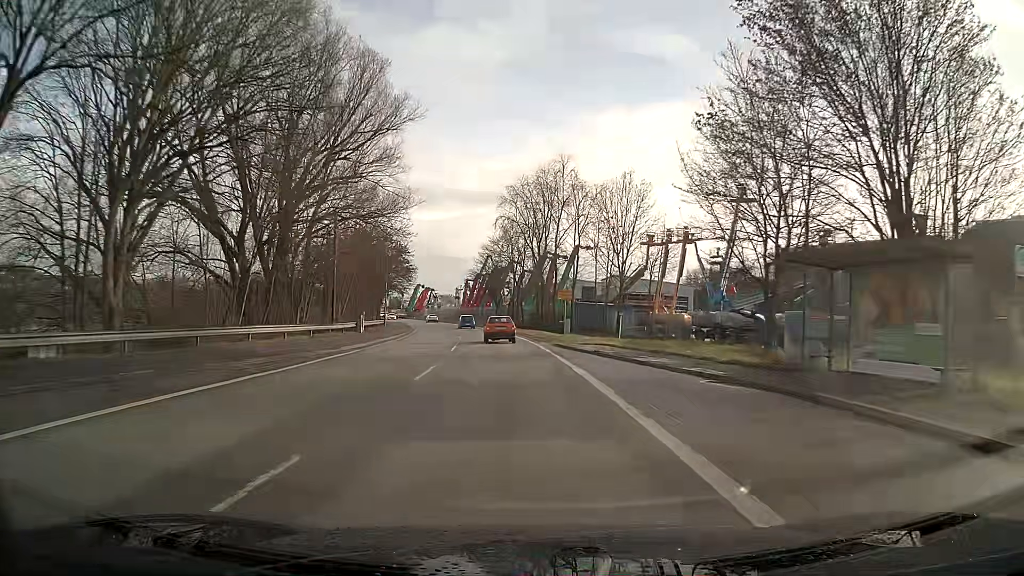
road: primary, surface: asphalt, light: Day
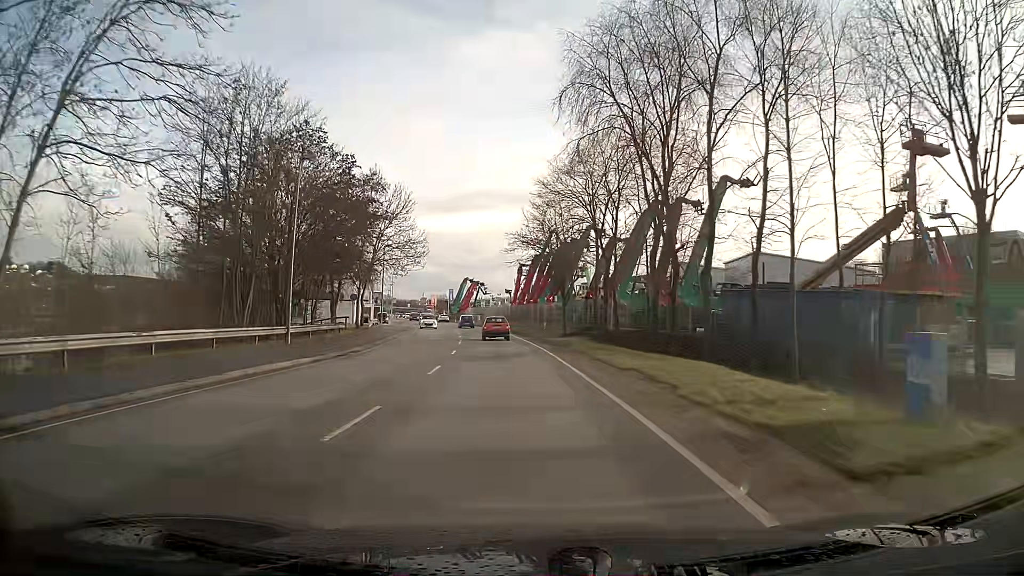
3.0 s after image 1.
(-2.2, +41.2) m; -6°
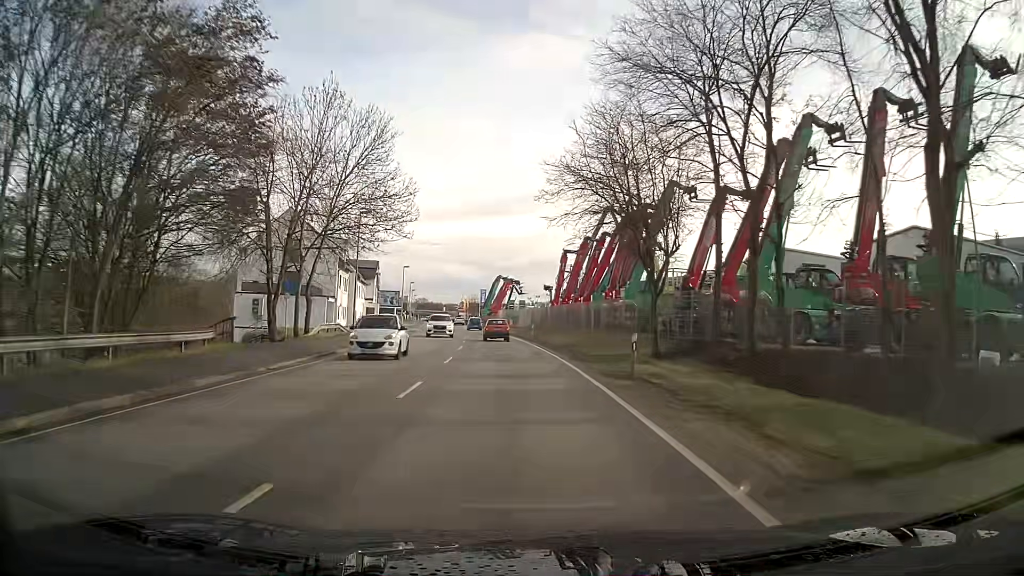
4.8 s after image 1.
(-0.7, +22.9) m; -3°
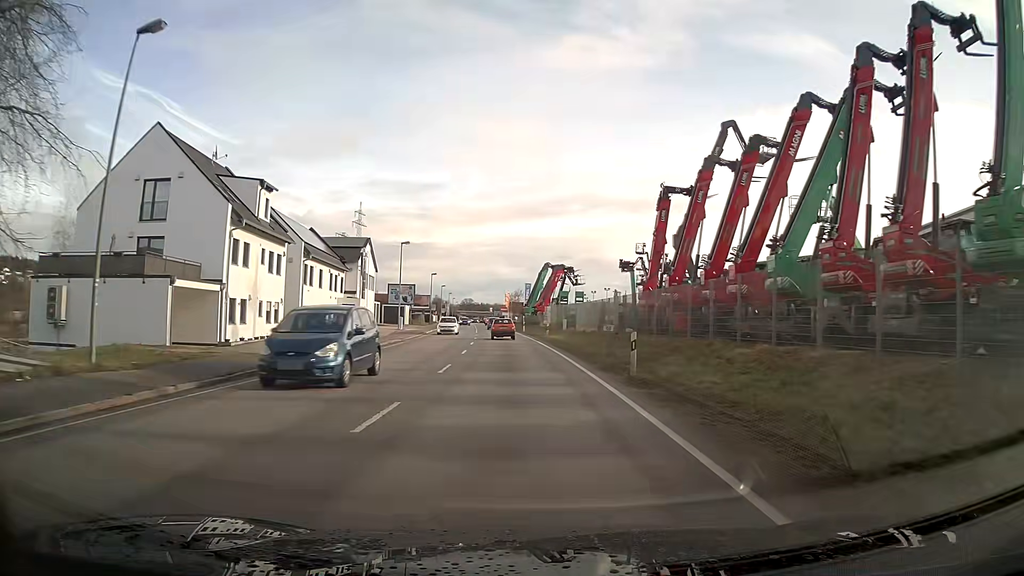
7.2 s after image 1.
(-0.9, +30.9) m; -3°
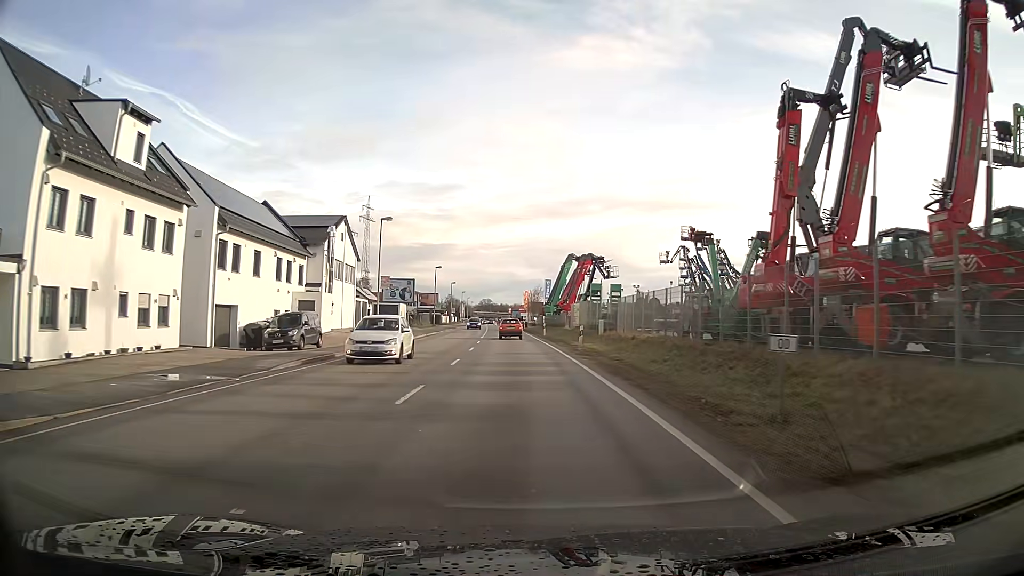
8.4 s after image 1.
(-0.3, +15.5) m; -2°
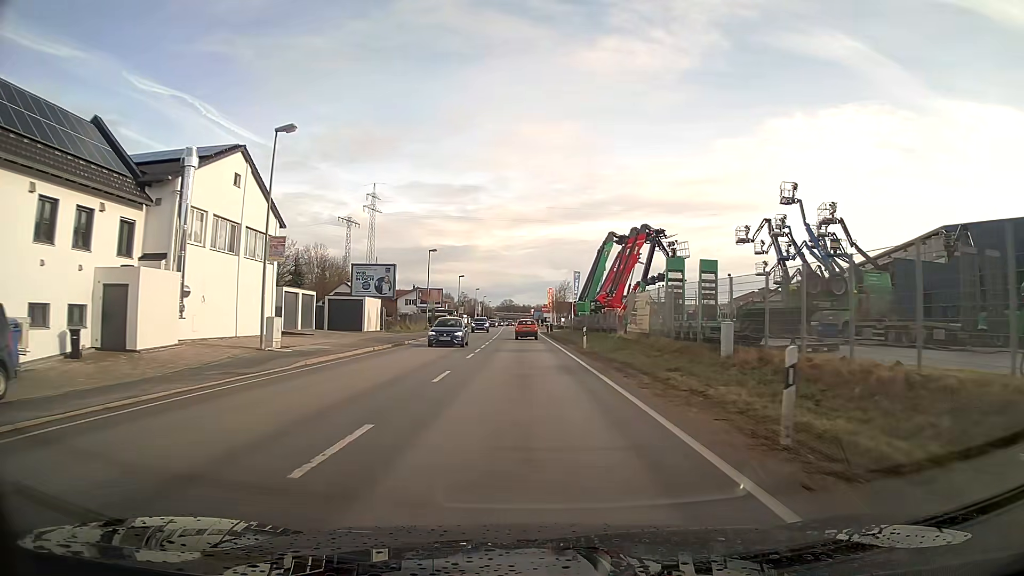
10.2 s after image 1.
(-0.4, +23.2) m; -2°
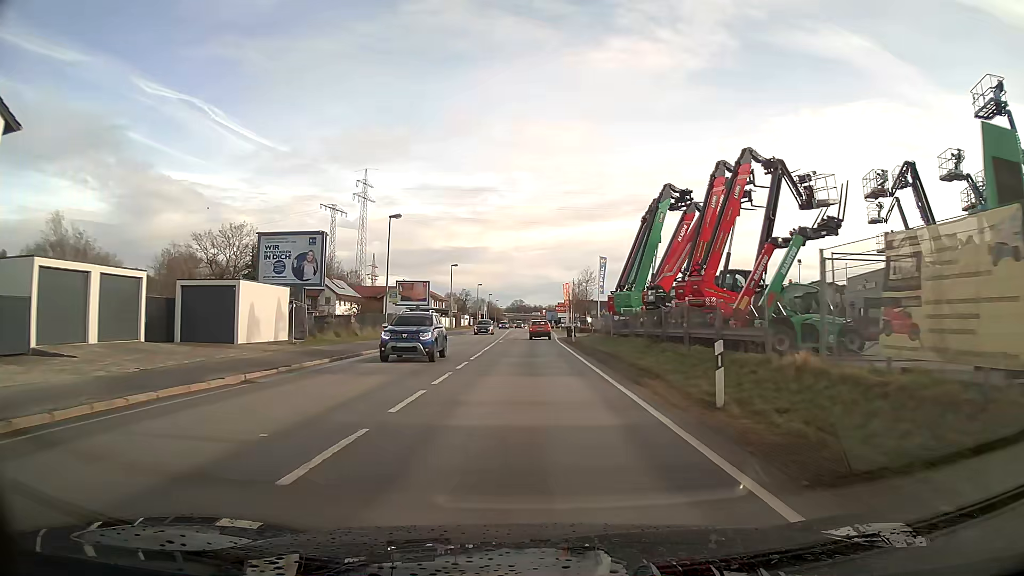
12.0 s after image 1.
(-0.3, +22.9) m; -1°
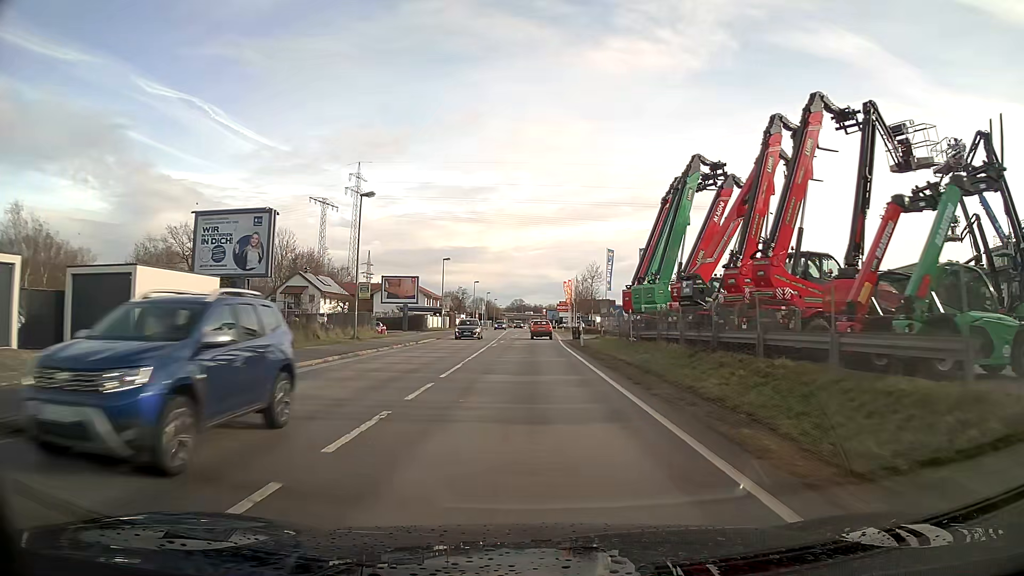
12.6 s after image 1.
(0.0, +7.6) m; 0°
